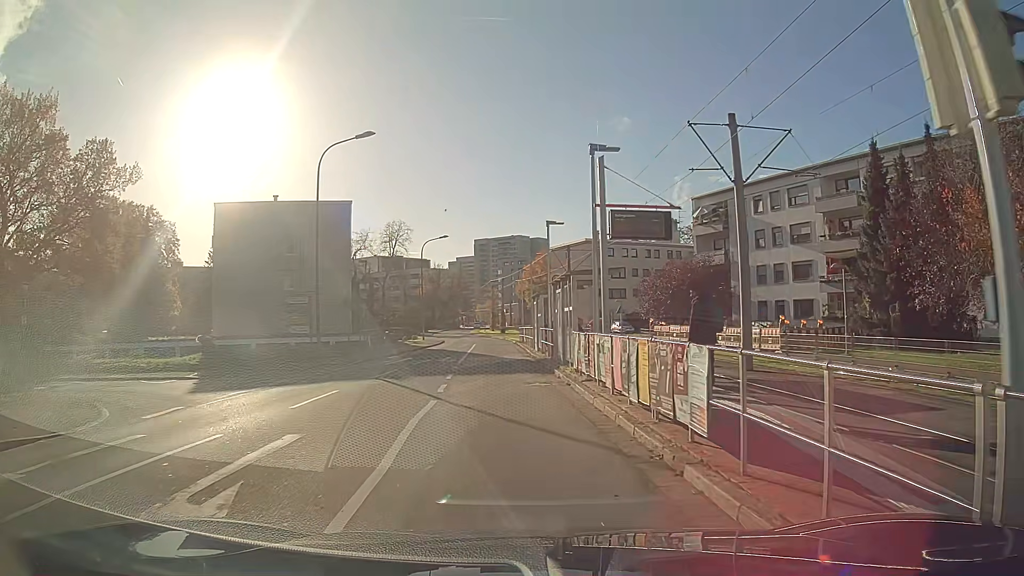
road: residential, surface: asphalt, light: Day
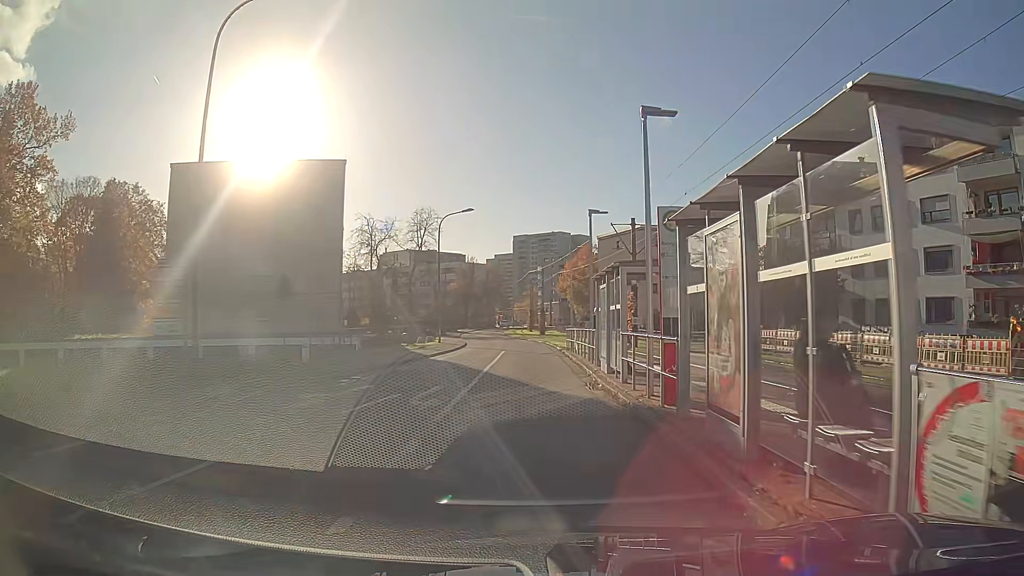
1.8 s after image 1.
(-0.4, +13.5) m; -2°
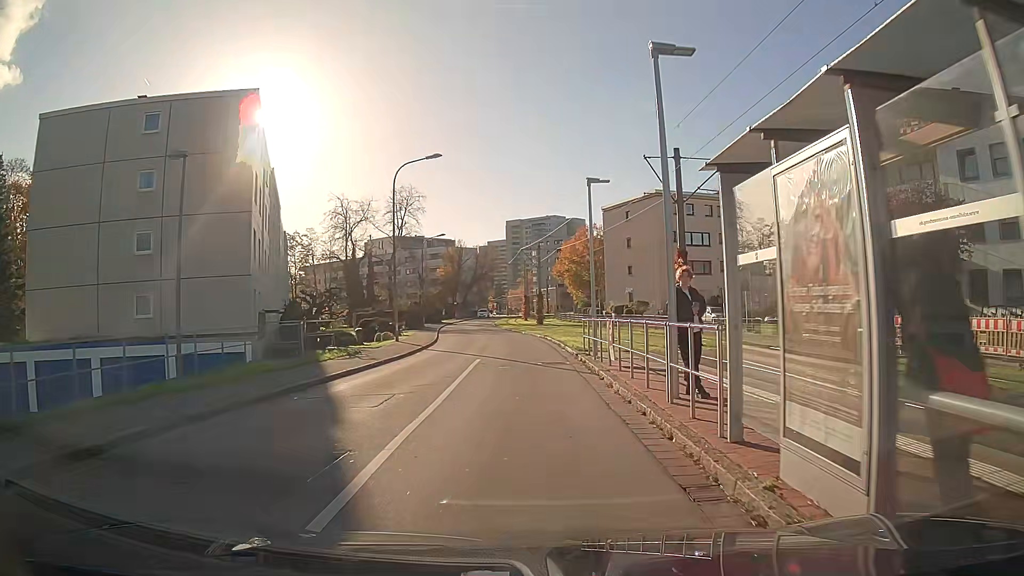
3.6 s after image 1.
(0.0, +13.2) m; 0°
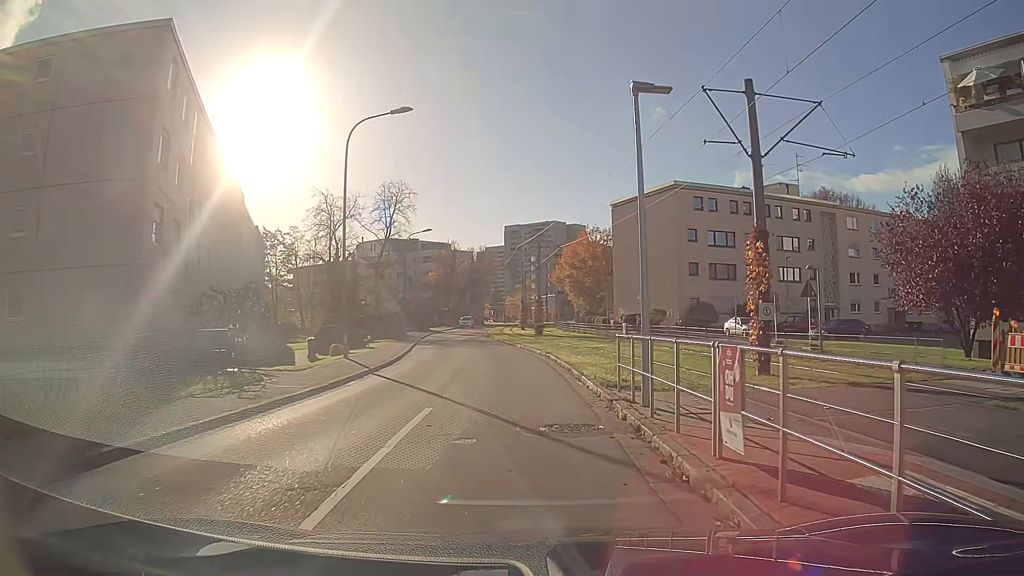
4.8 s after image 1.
(0.0, +8.7) m; 0°
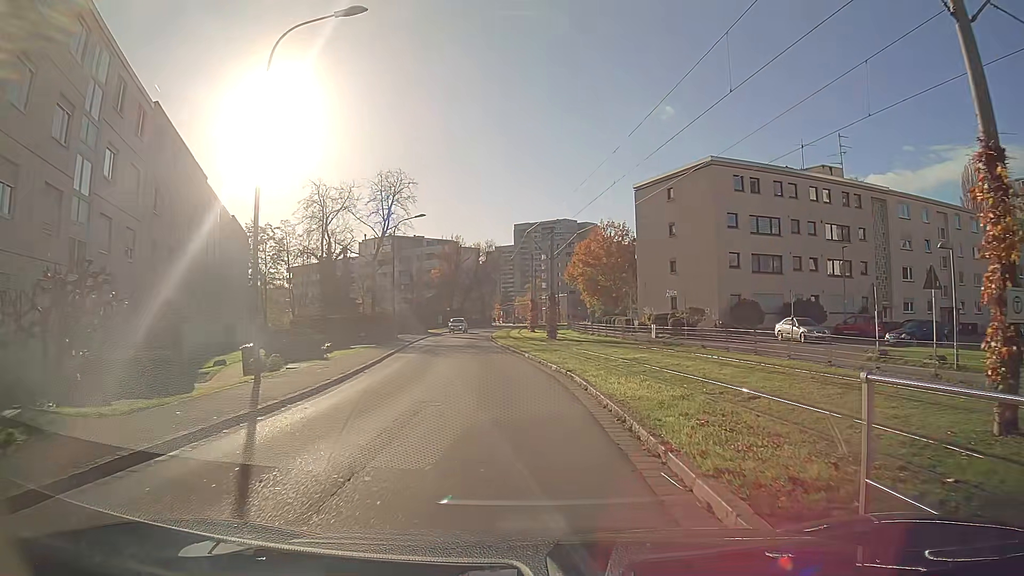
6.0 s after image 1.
(-0.1, +8.8) m; -1°
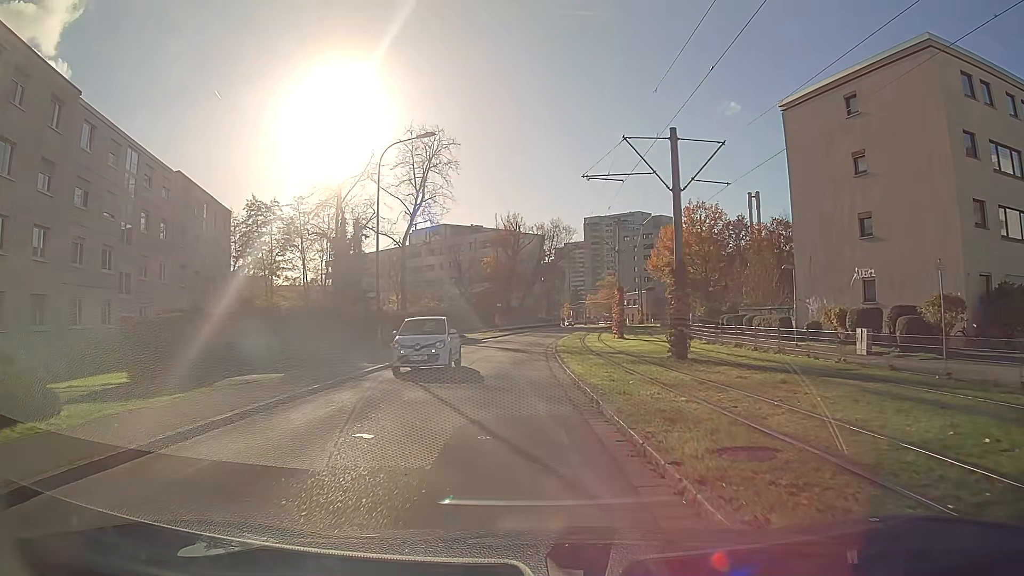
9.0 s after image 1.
(-1.0, +22.4) m; -6°
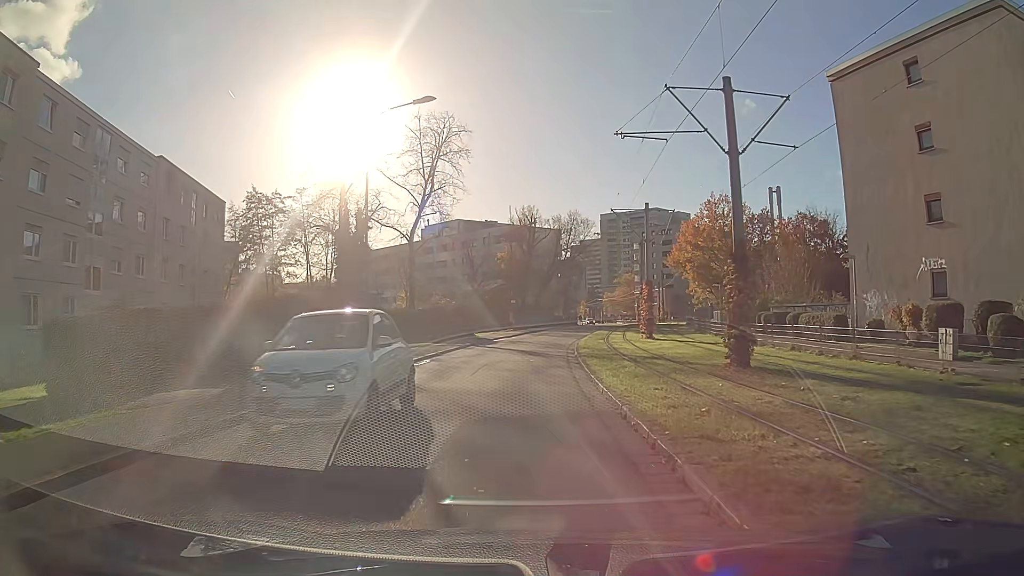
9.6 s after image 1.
(0.0, +4.5) m; -1°
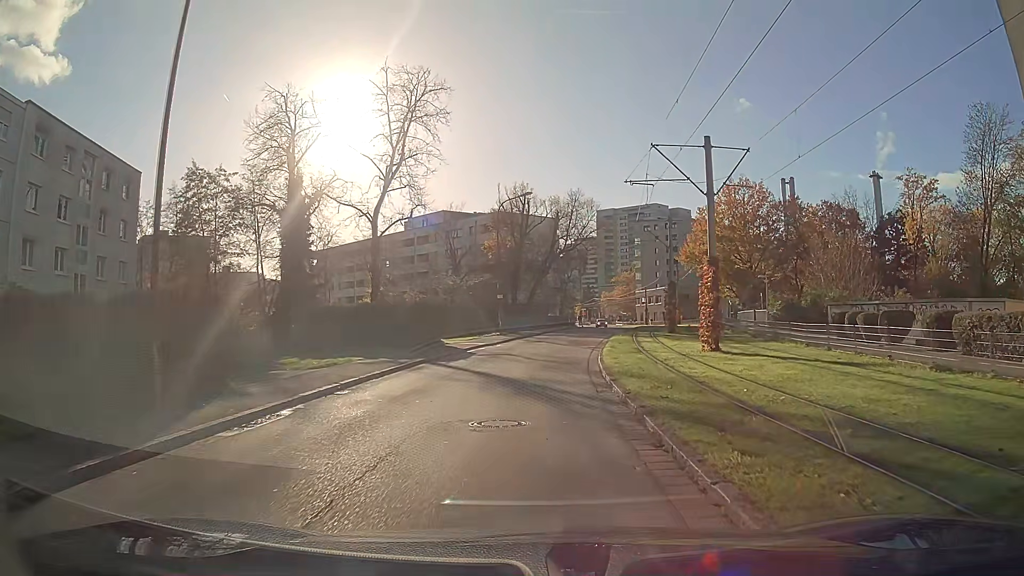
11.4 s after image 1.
(0.0, +13.6) m; +1°
(0, +10) (+1, +20) (+2, +30) (+3, +40) (+5, +50) (+7, +59) (+9, +69) (+11, +79) (+12, +89) (+13, +99) m
